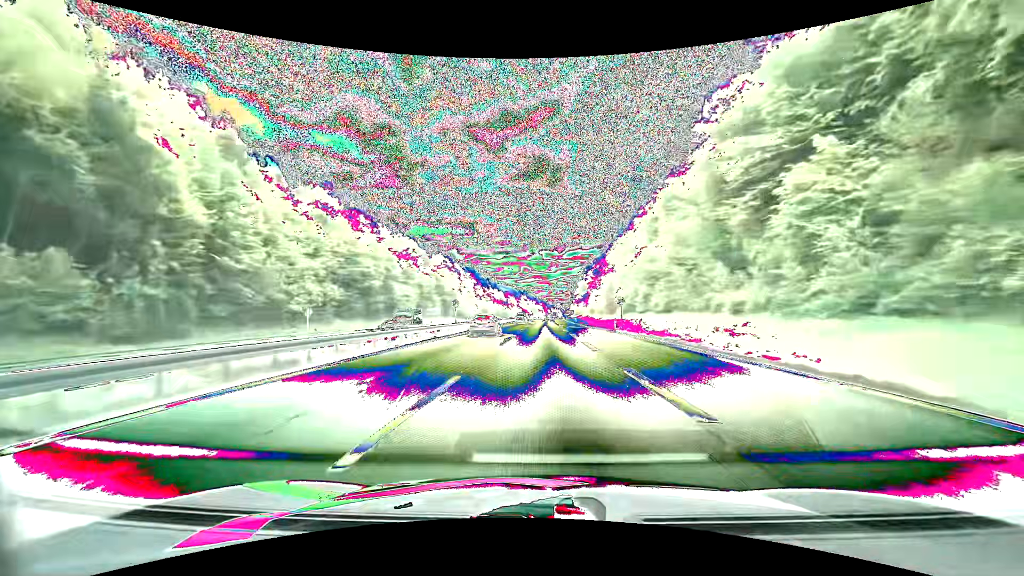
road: motorway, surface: asphalt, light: Day
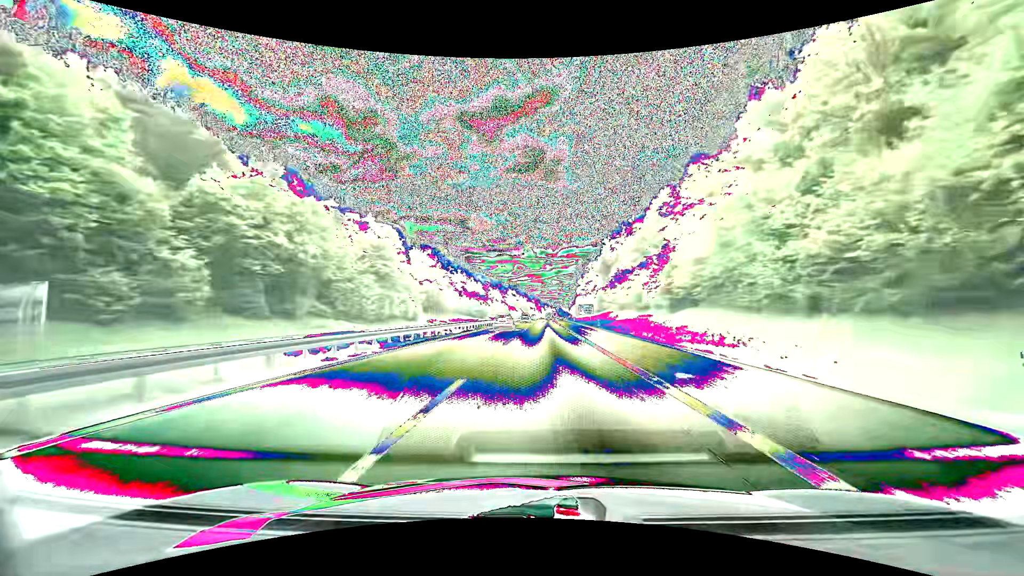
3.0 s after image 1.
(+0.6, +90.9) m; +1°
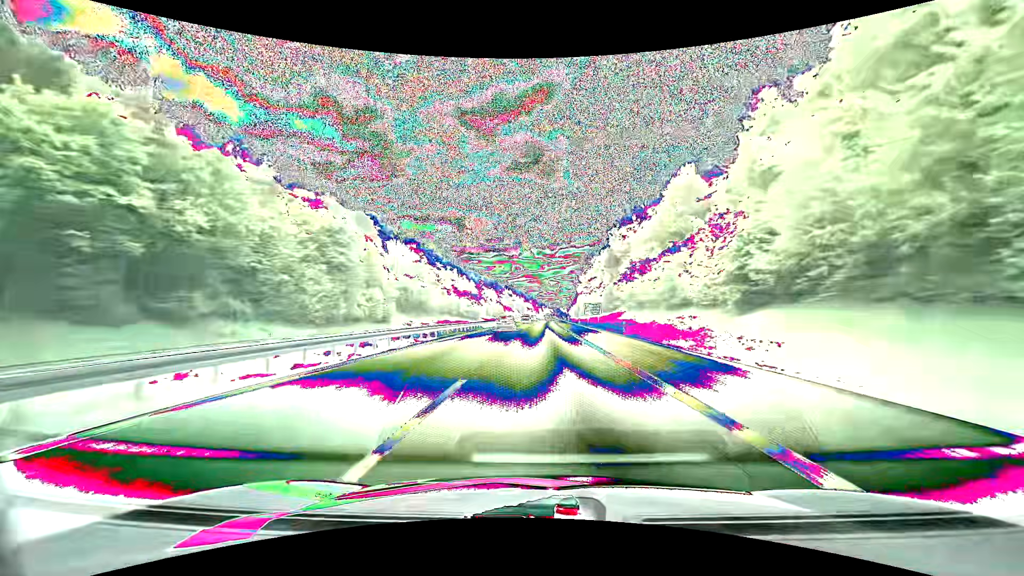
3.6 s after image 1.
(0.0, +18.1) m; 0°
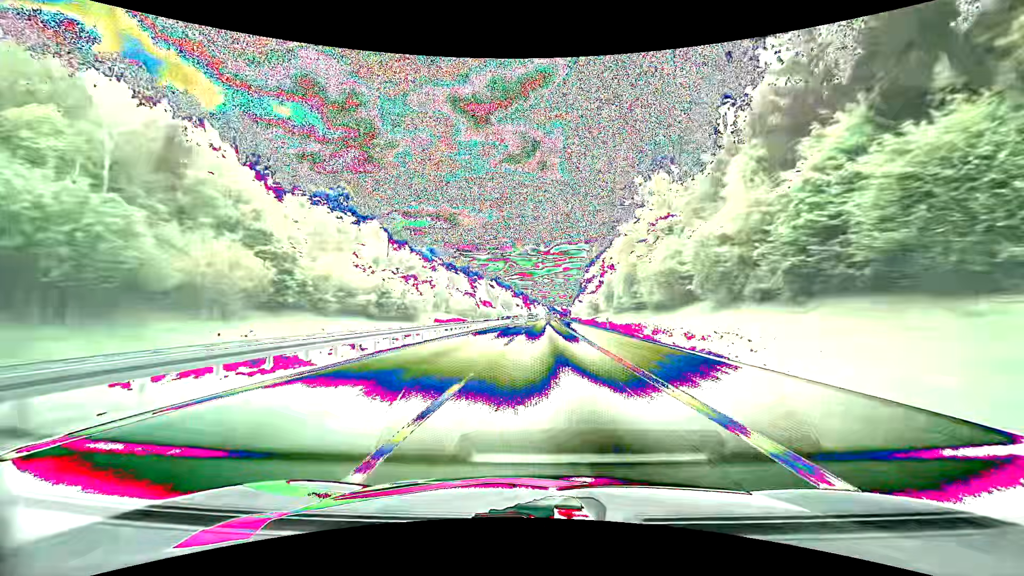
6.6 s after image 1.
(+0.7, +90.3) m; +1°
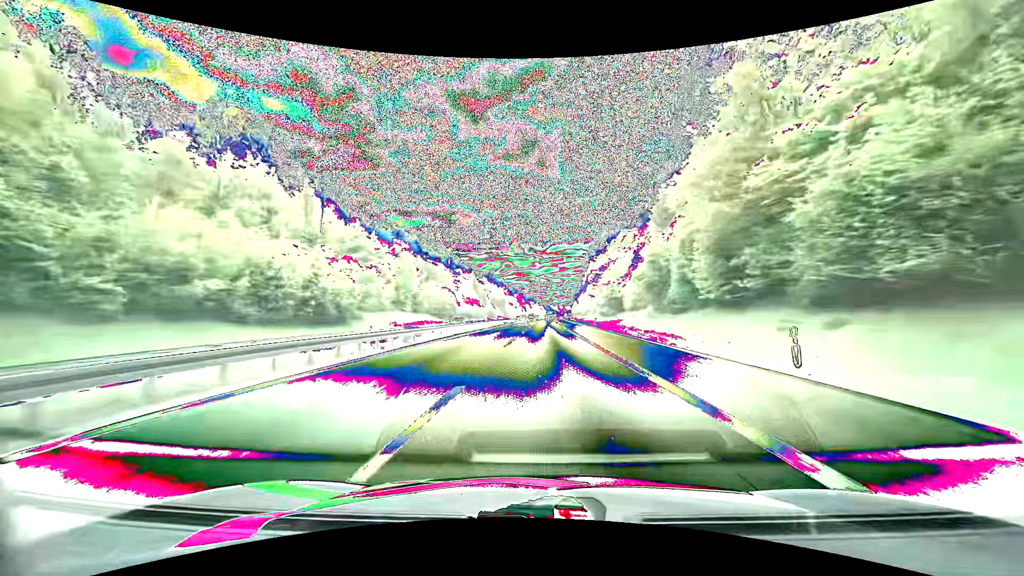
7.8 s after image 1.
(+0.1, +36.0) m; 0°
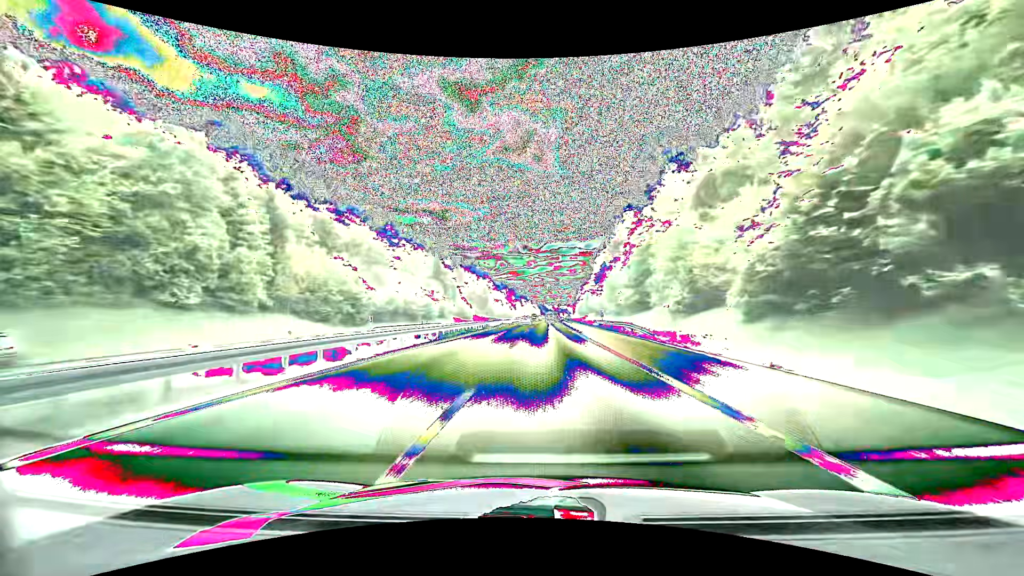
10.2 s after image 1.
(+0.5, +72.2) m; +1°
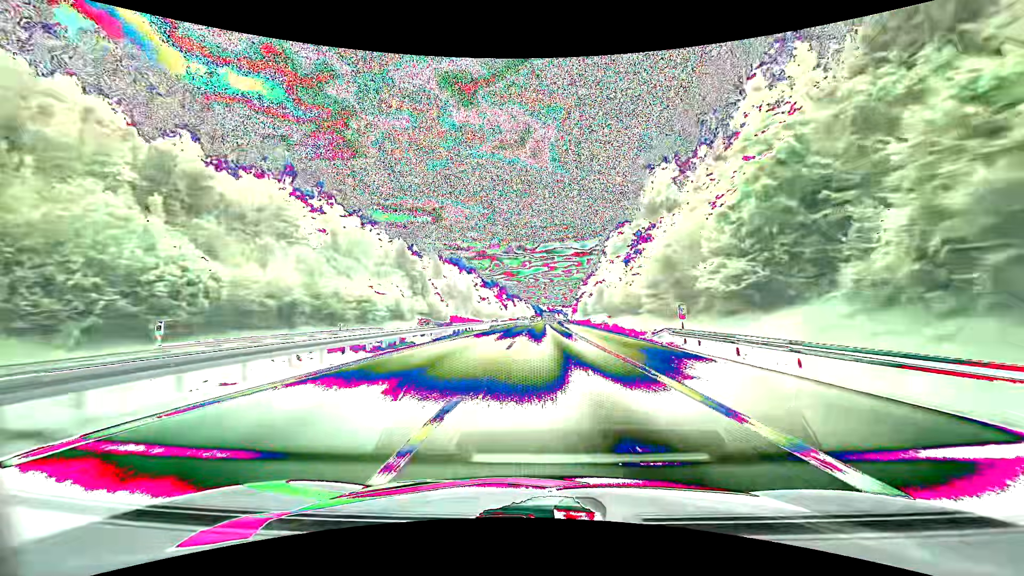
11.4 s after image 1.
(+0.2, +36.3) m; +1°
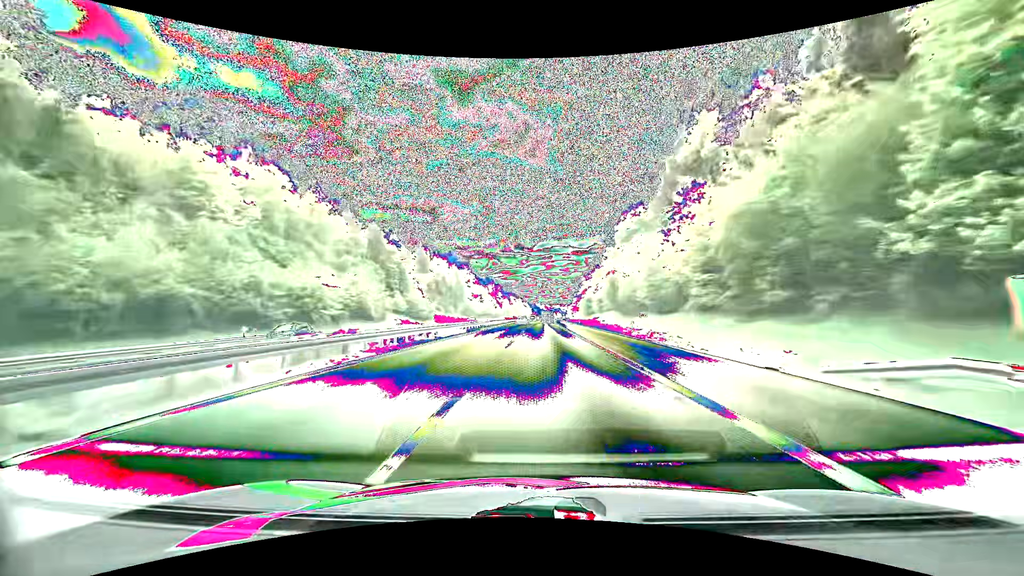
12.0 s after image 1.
(+0.1, +18.2) m; 0°
(0, +10) (0, +20) (0, +30) (0, +40) (0, +50) (0, +60) (+1, +70) (+1, +80) (+1, +90) (+1, +100) m
